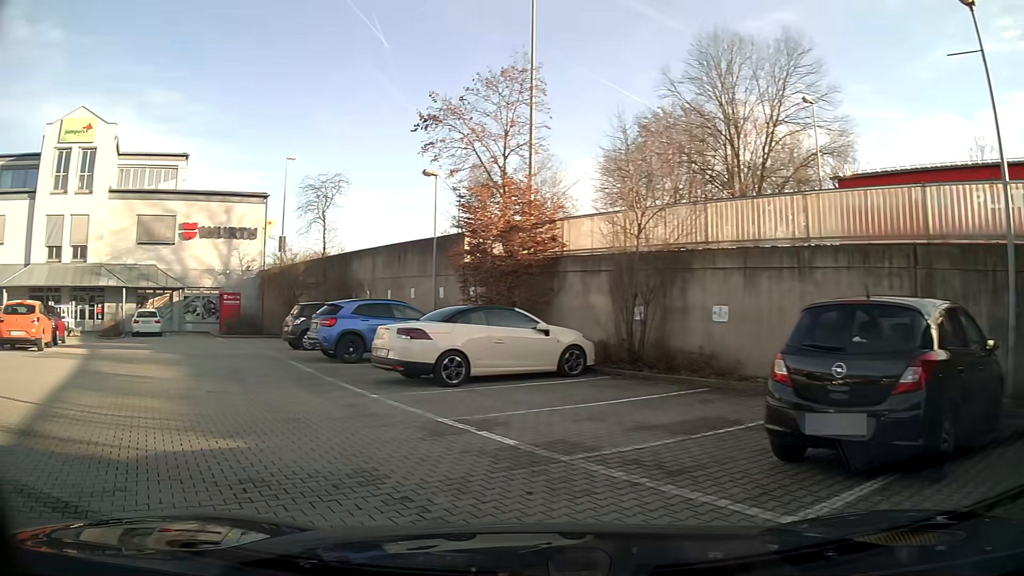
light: Day
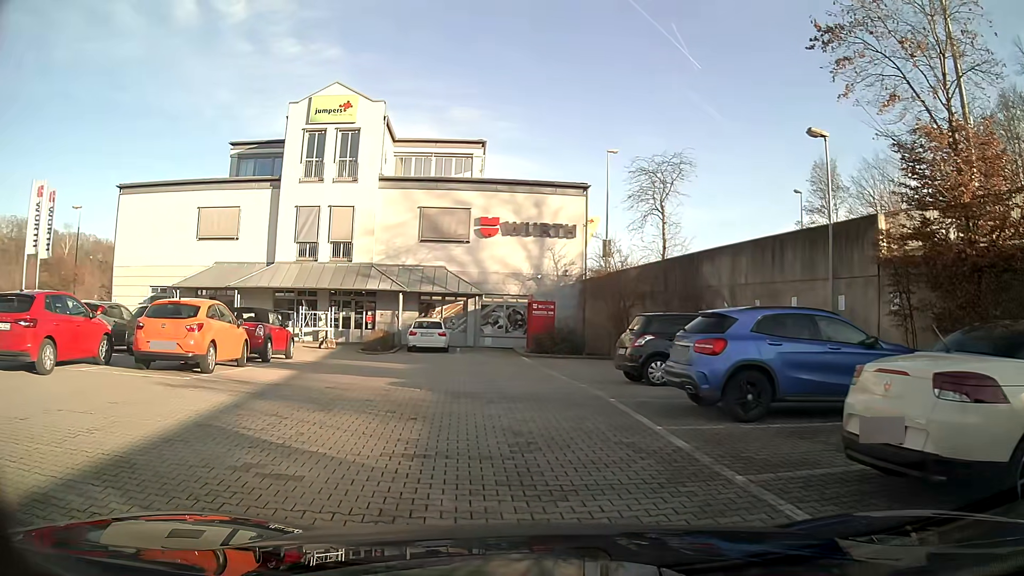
(-1.8, +7.1) m; -24°
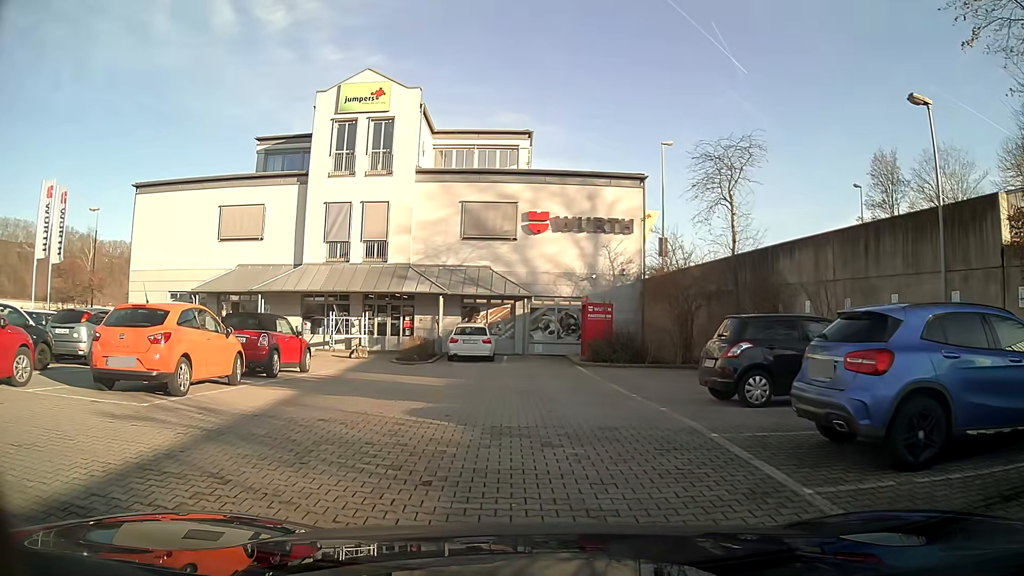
(-0.1, +3.0) m; -4°
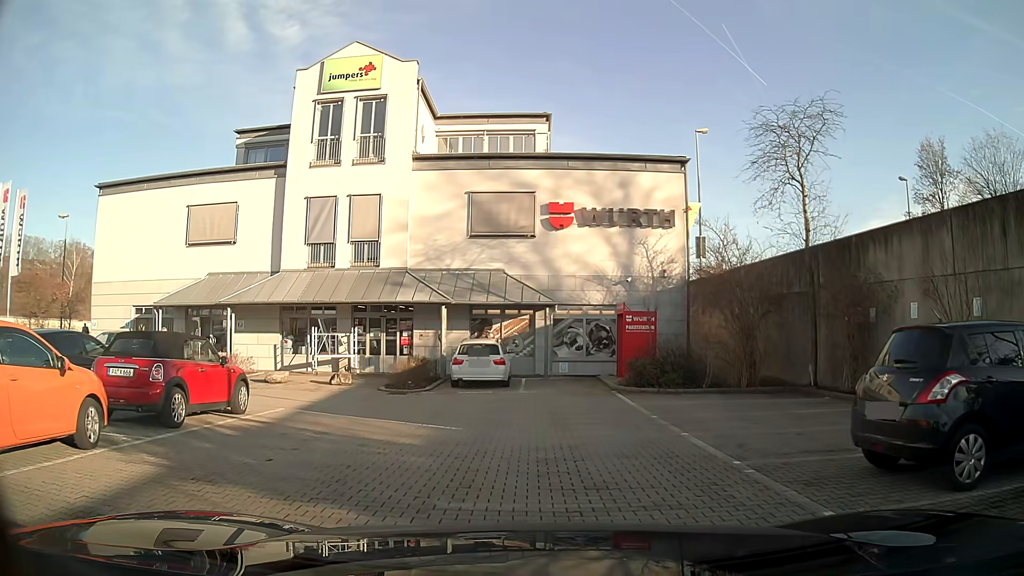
(-0.1, +5.2) m; -2°
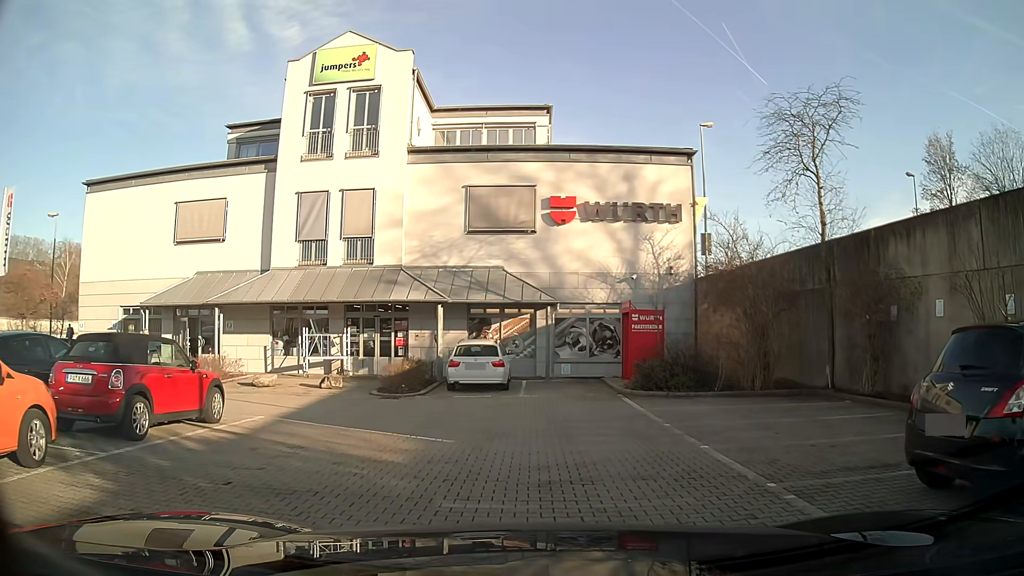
(0.0, +1.1) m; 0°
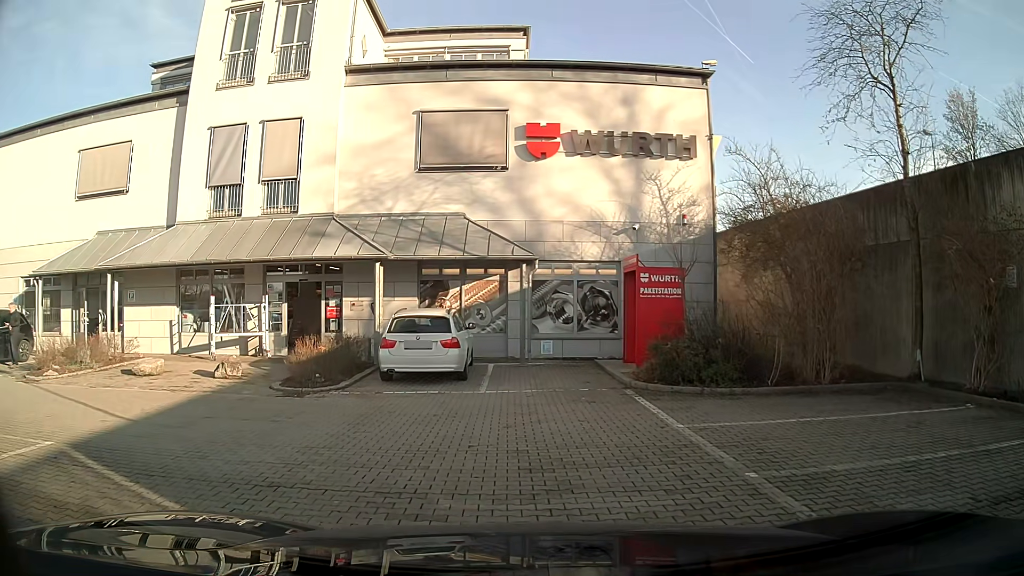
(+0.1, +5.6) m; +2°
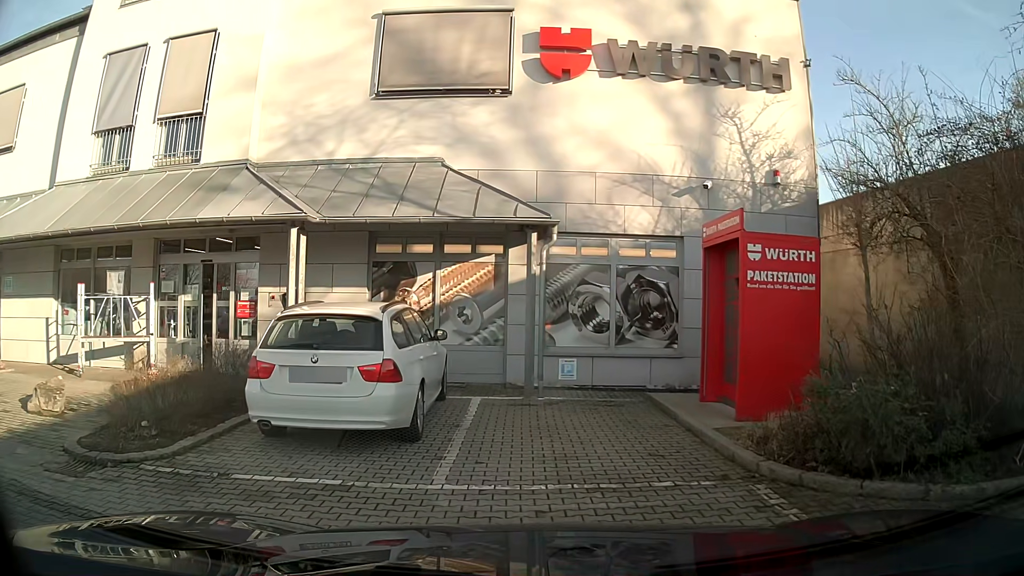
(0.0, +6.6) m; -1°
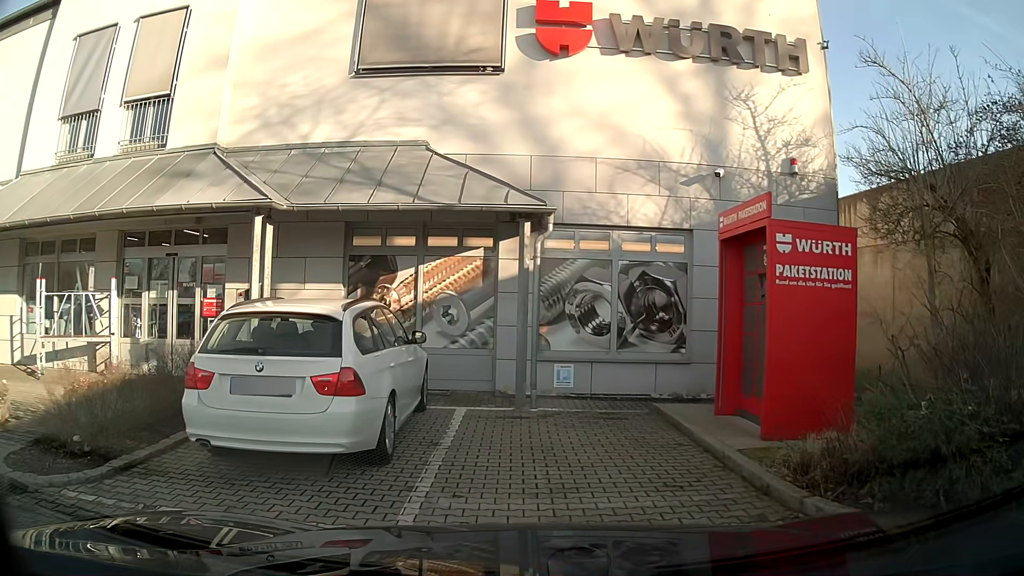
(0.0, +1.1) m; 0°
